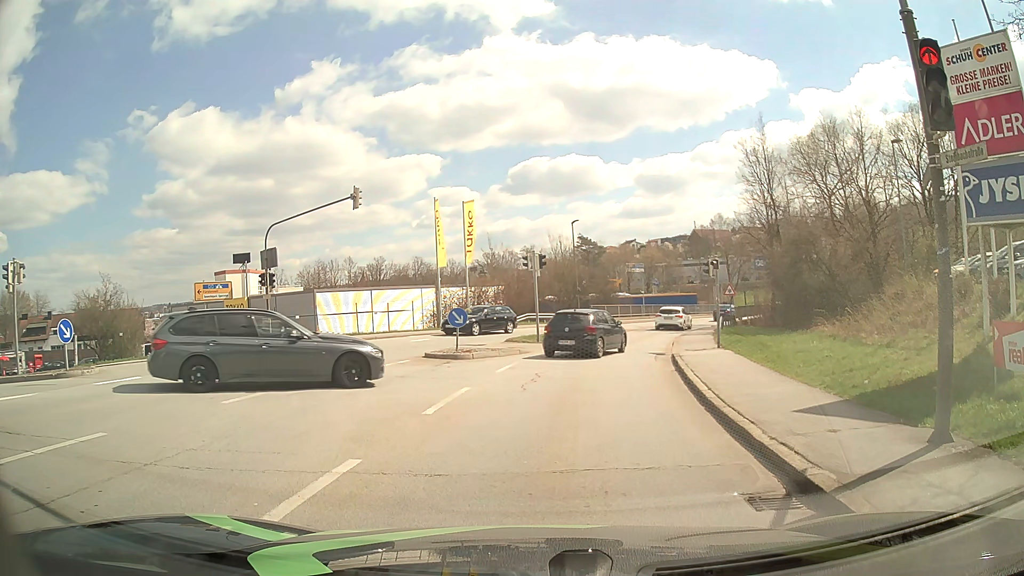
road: tertiary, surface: asphalt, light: Day
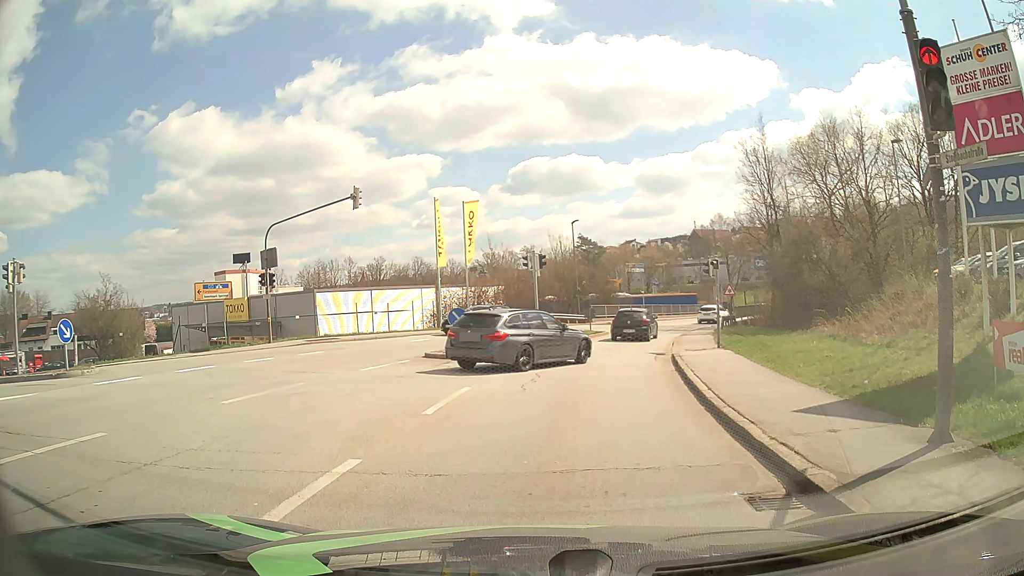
(0.0, 0.0) m; 0°
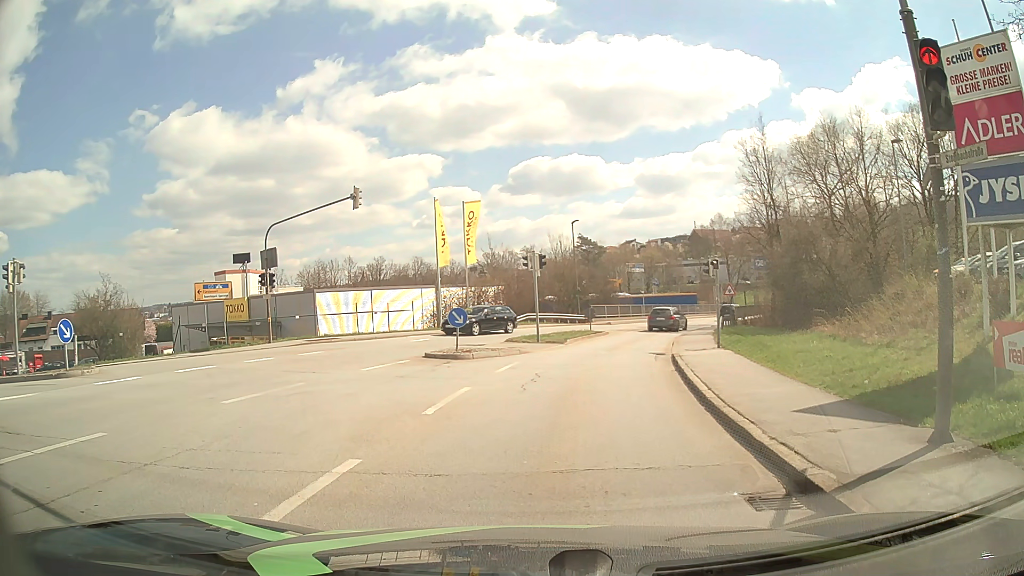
(0.0, 0.0) m; 0°
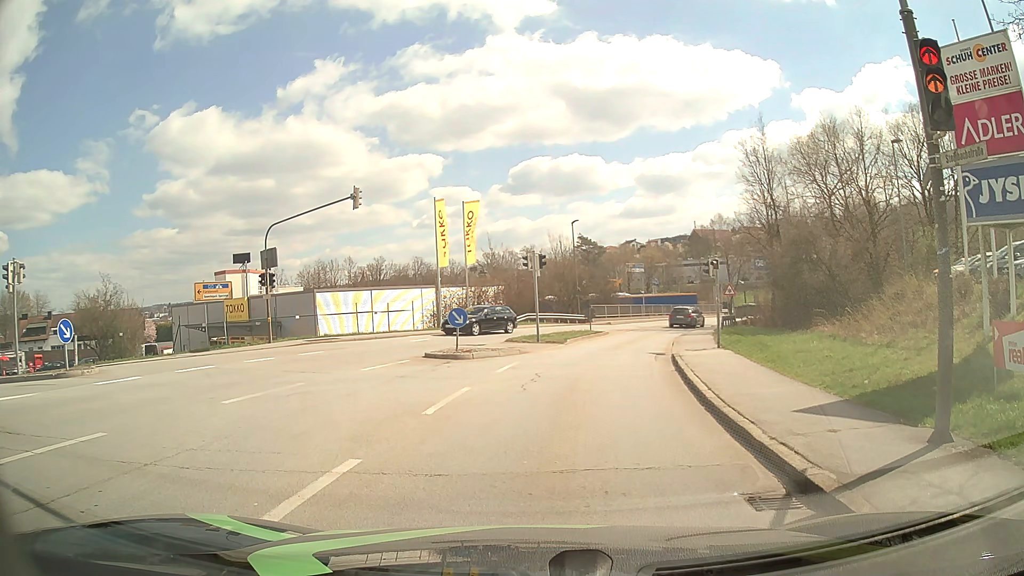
(0.0, 0.0) m; 0°
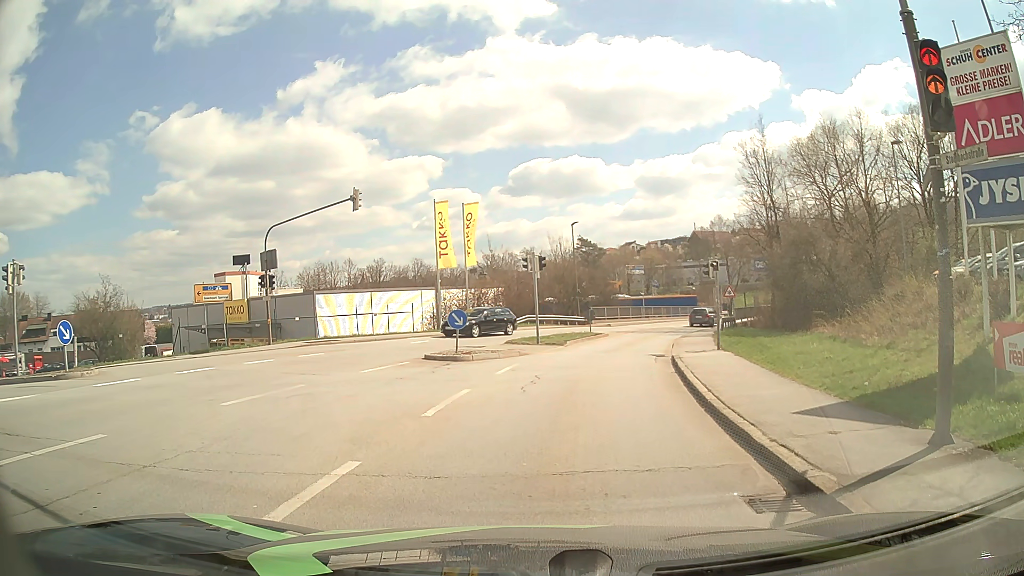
(0.0, 0.0) m; 0°
